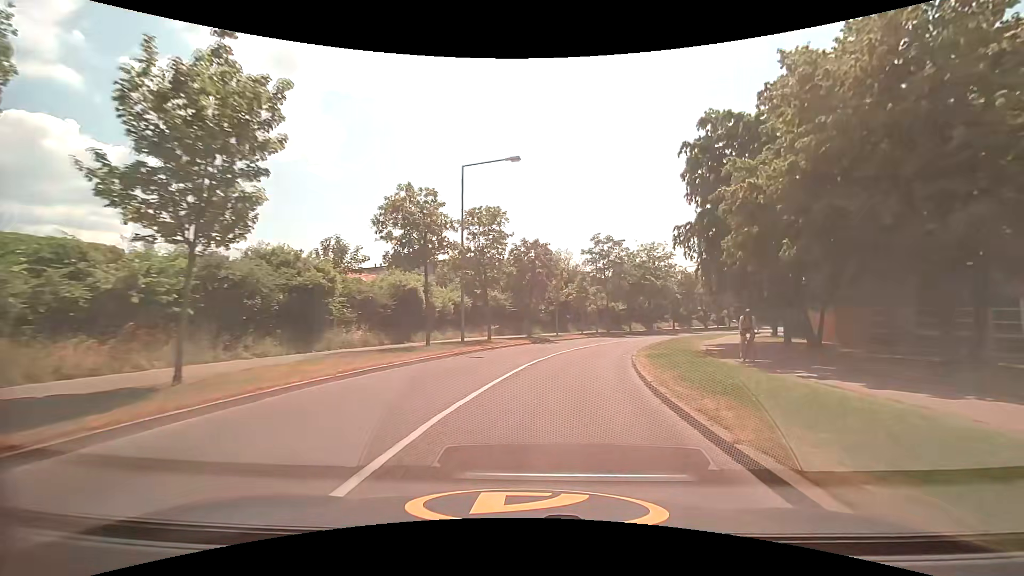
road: tertiary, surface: asphalt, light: Day
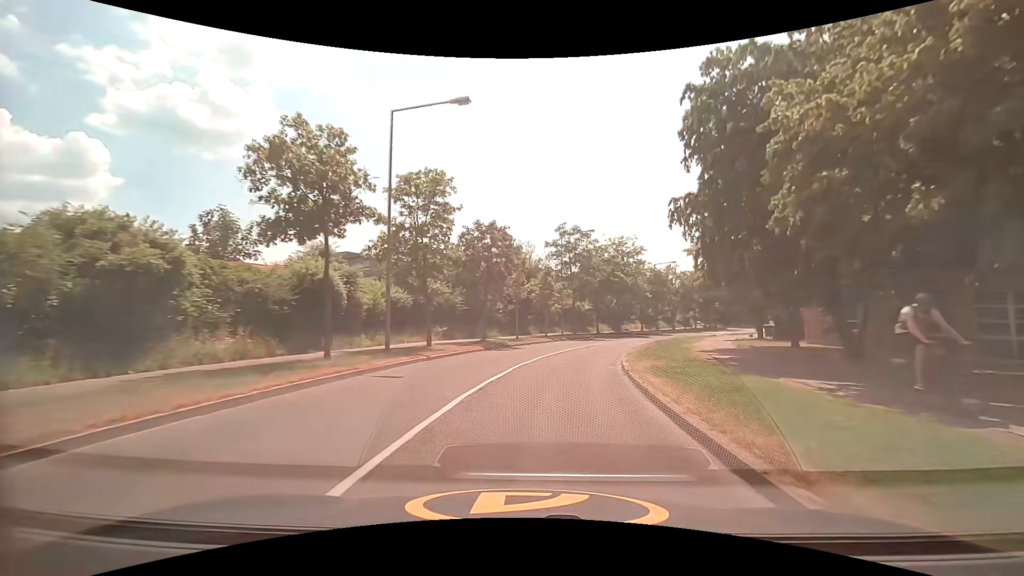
(+0.4, +7.2) m; +5°
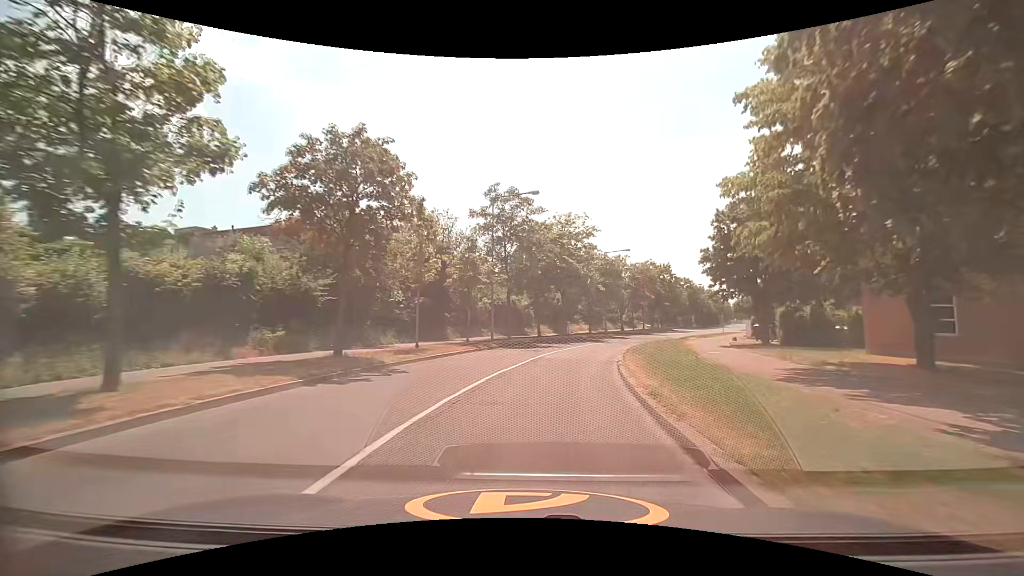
(+1.1, +14.8) m; +7°
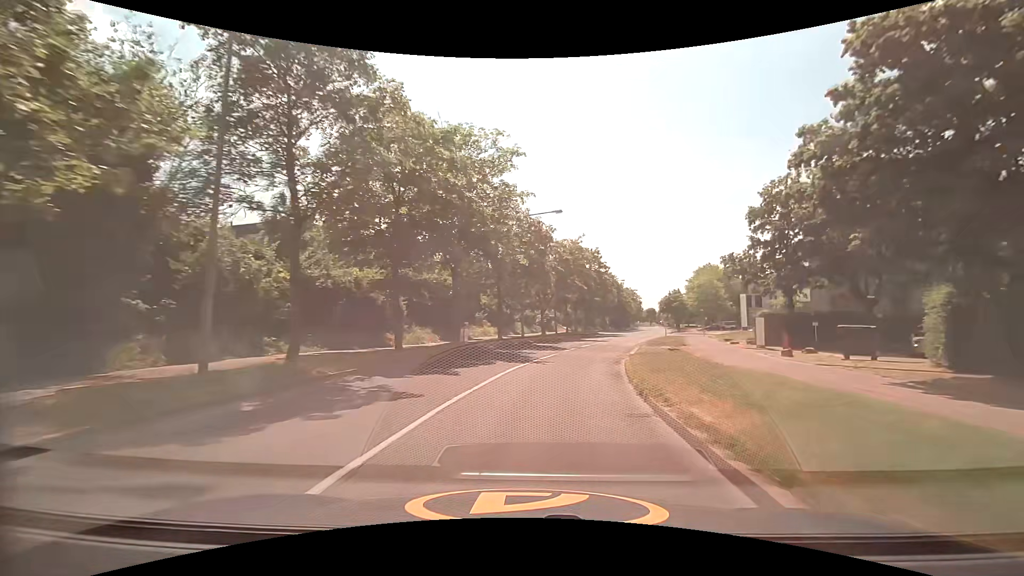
(+2.7, +22.8) m; +12°
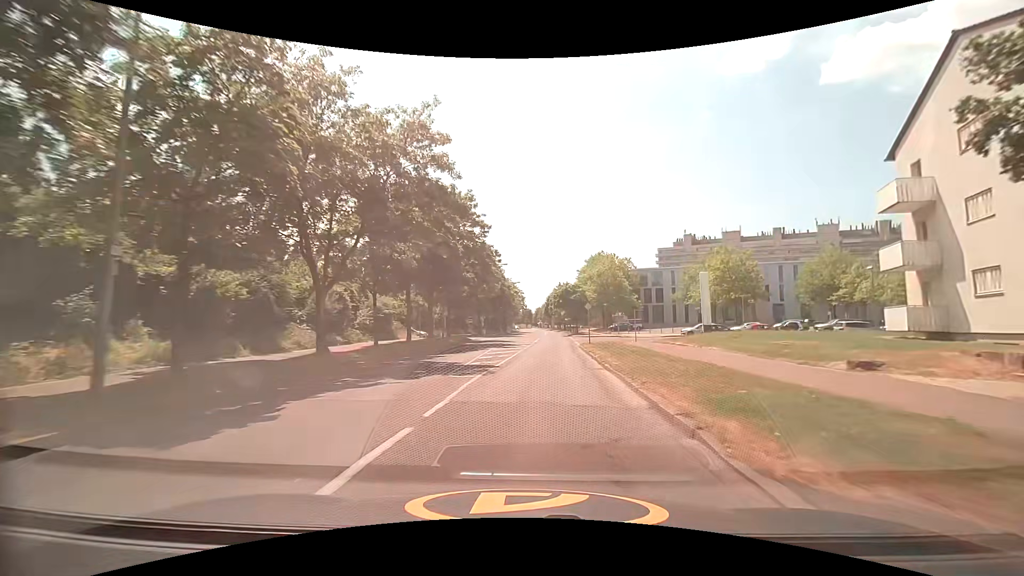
(+4.3, +30.7) m; +14°
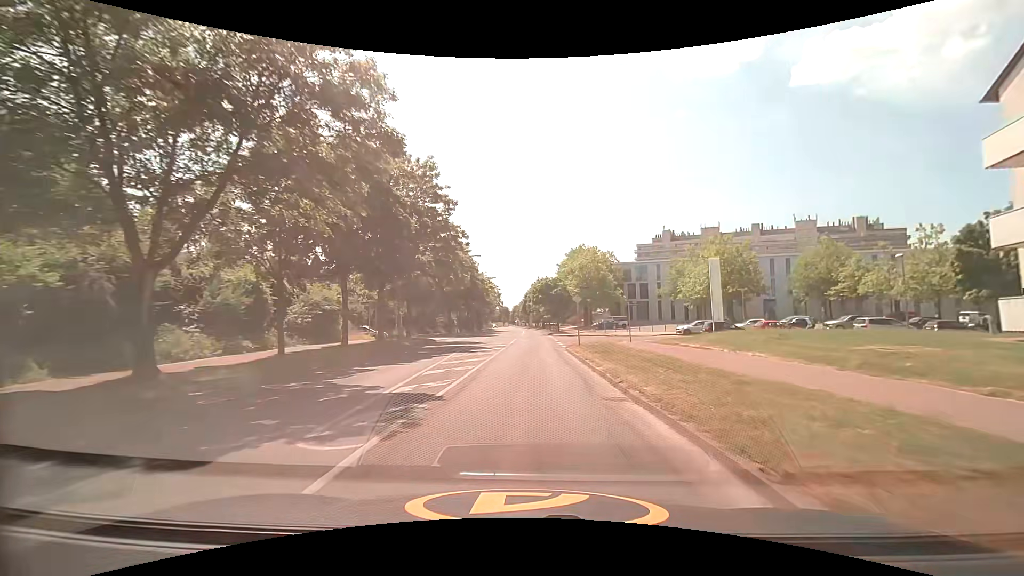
(+0.2, +7.3) m; +3°
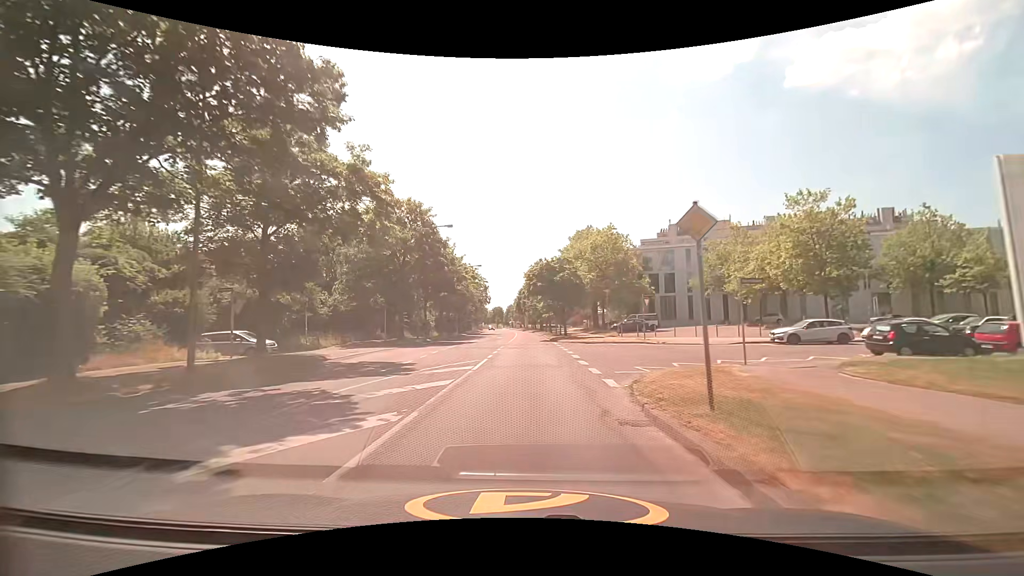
(+0.4, +20.9) m; +1°
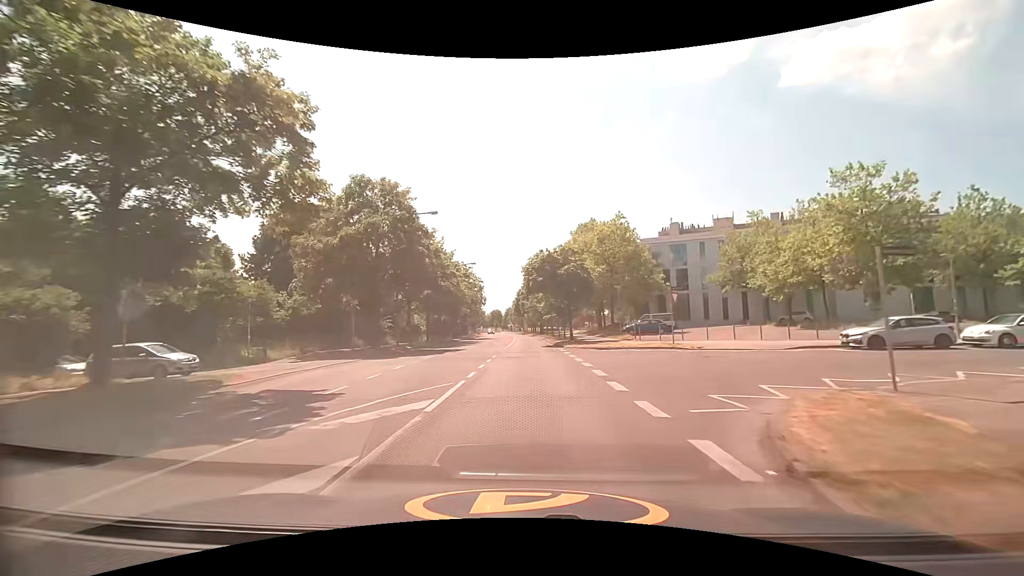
(0.0, +6.9) m; 0°
(0, +10) (0, +20) (0, +30) (0, +40) (0, +50) (0, +60) (0, +70) (-1, +80) (-1, +90) (-2, +100) m
